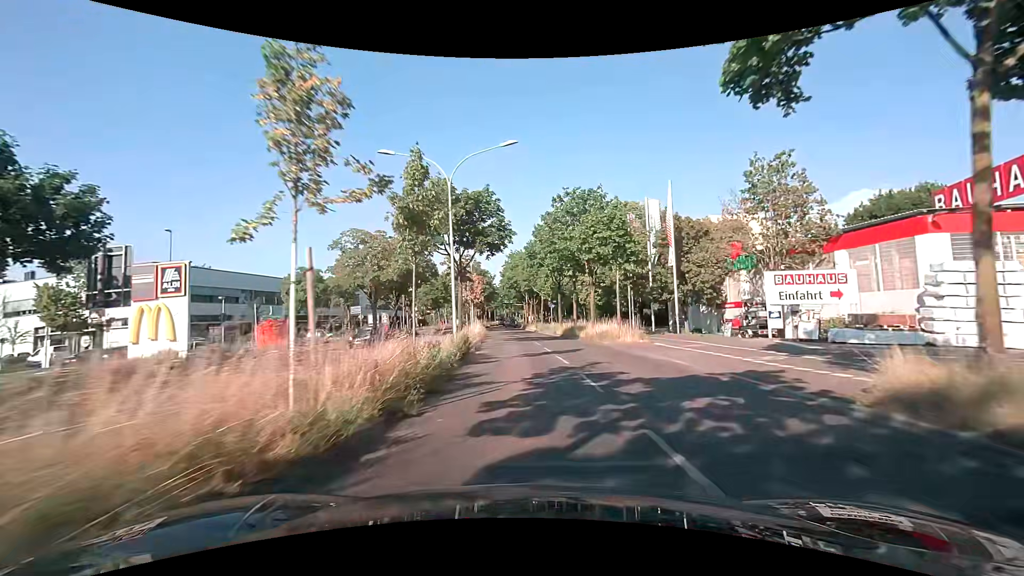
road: primary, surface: asphalt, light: Day
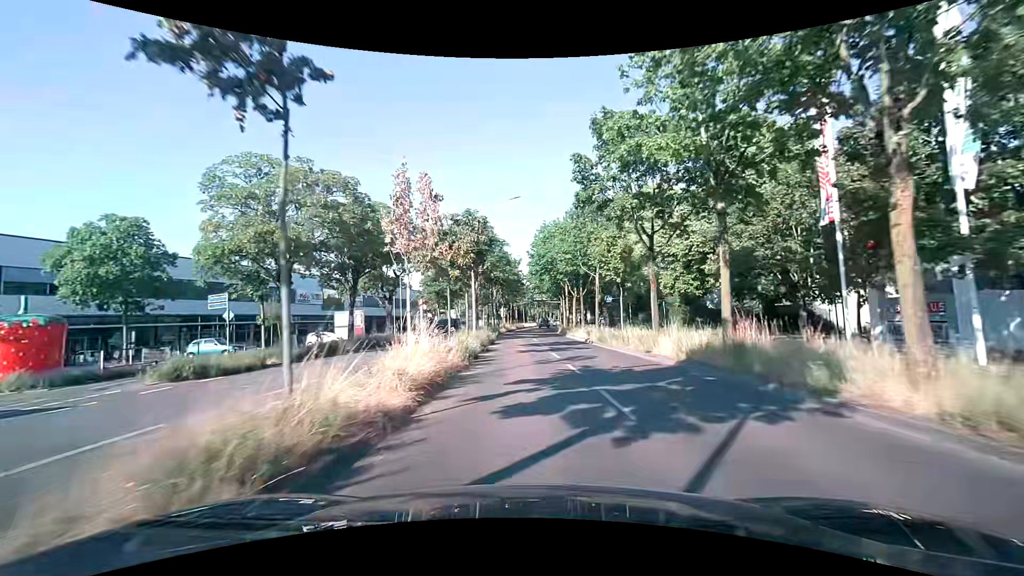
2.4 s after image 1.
(-1.2, +26.4) m; -5°
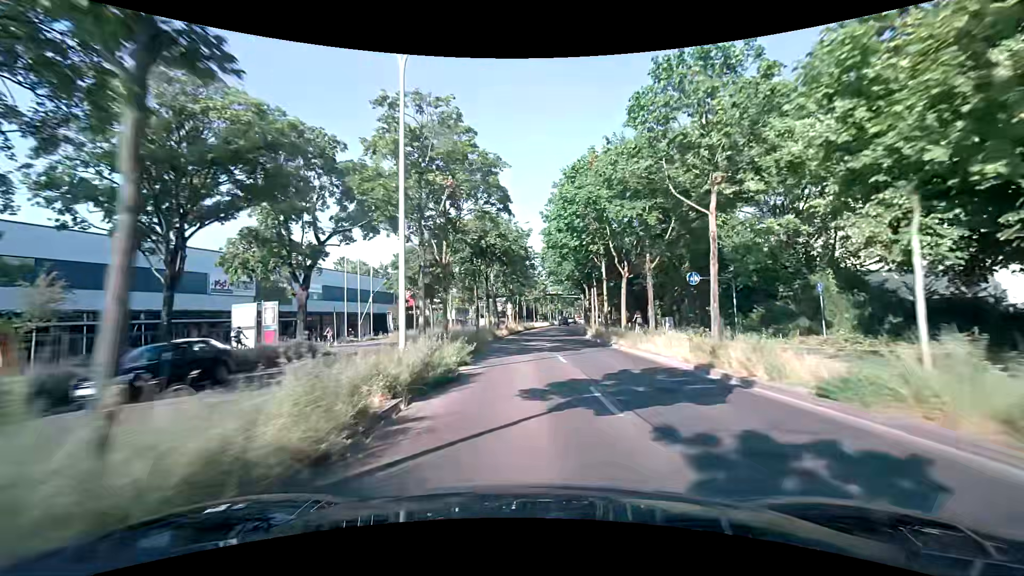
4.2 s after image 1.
(-0.2, +21.1) m; 0°
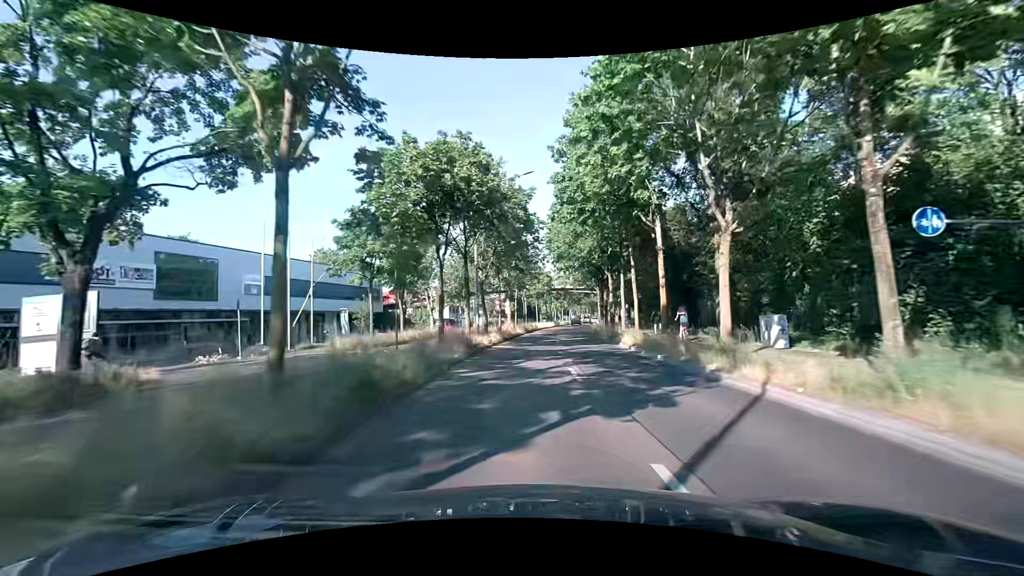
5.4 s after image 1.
(-0.2, +14.4) m; -1°
(0, +10) (0, +20) (0, +30) (+1, +40) (+2, +50) (+3, +60) (+4, +70) (+6, +80) (+7, +90) (+9, +99) m
